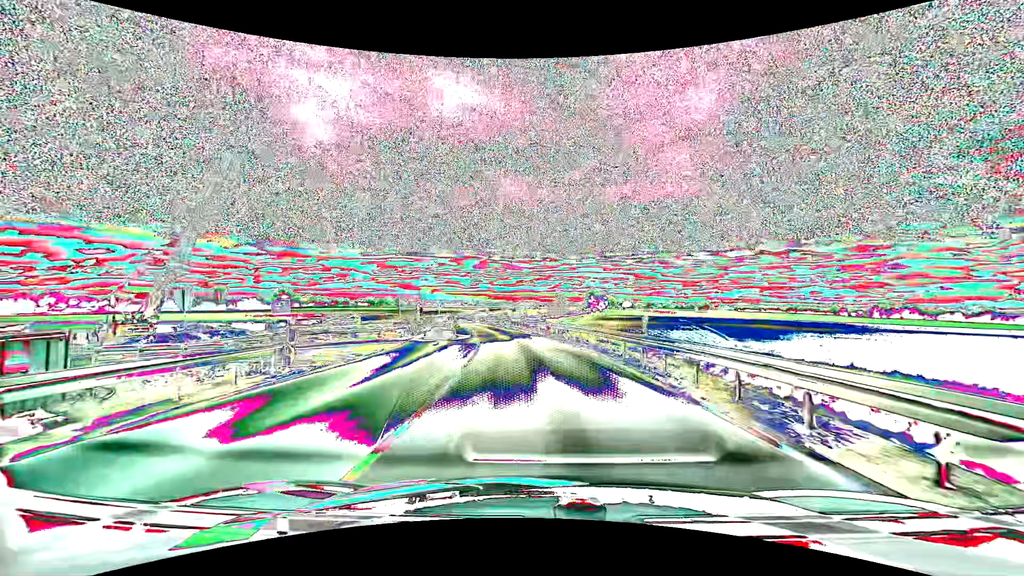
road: unclassified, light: Day
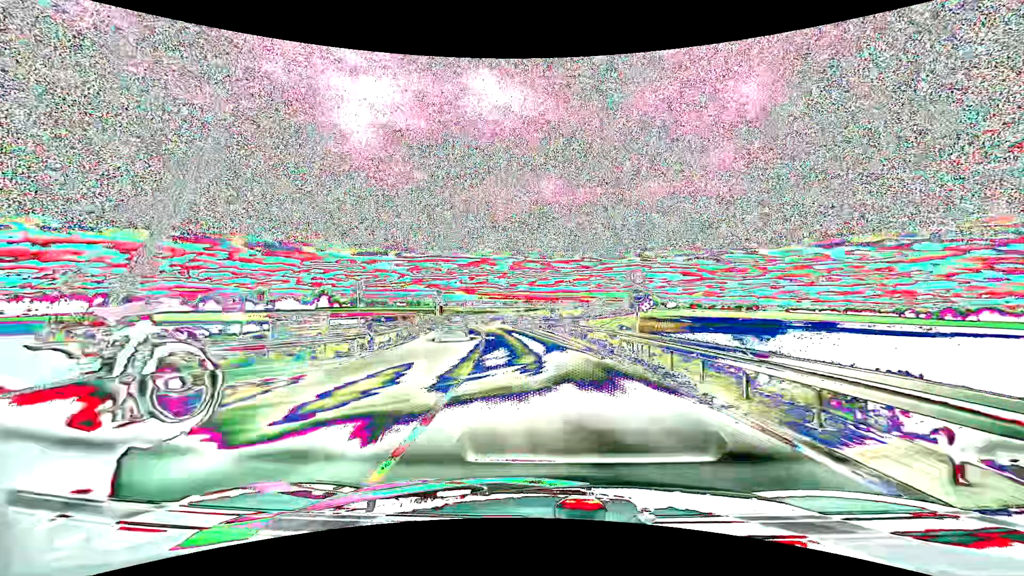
(-0.6, +15.7) m; -4°
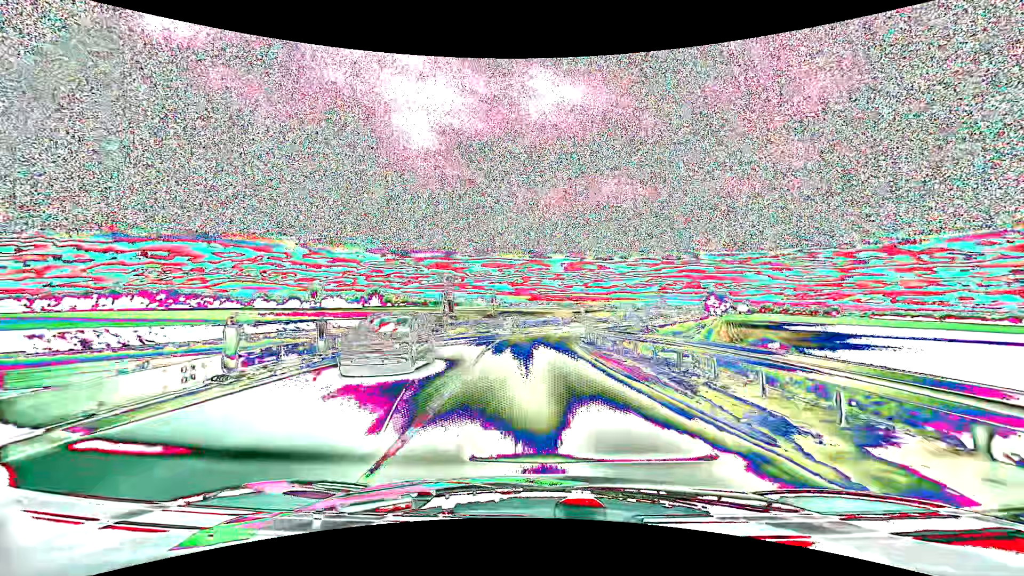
(-2.0, +31.6) m; -6°
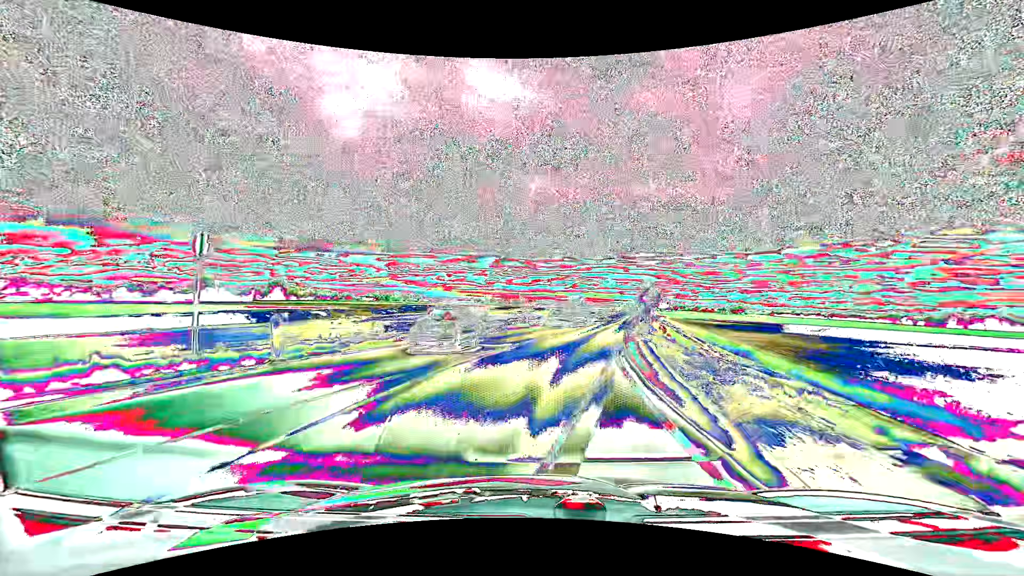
(+1.3, +39.4) m; +9°
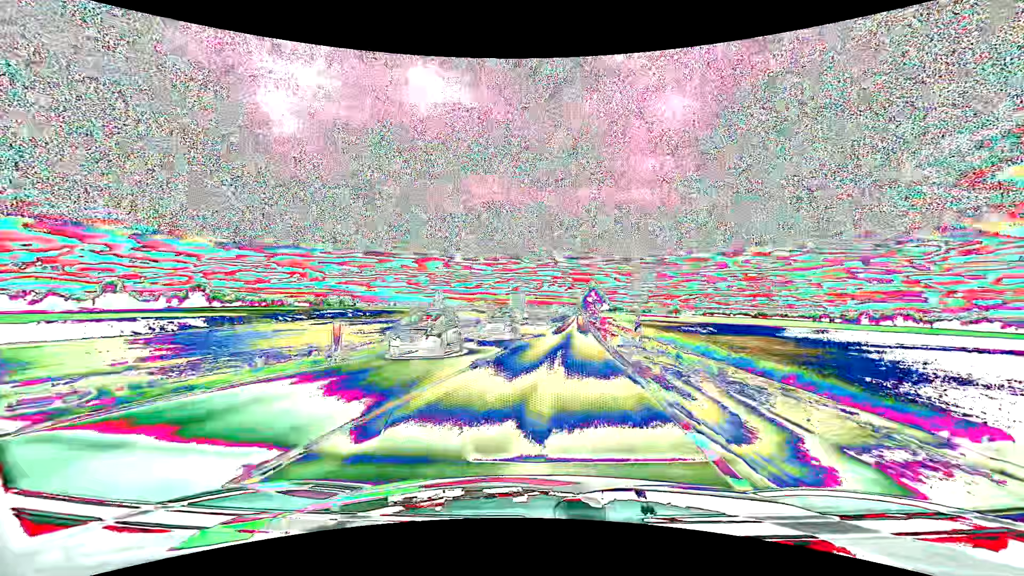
(+0.8, +15.7) m; +6°
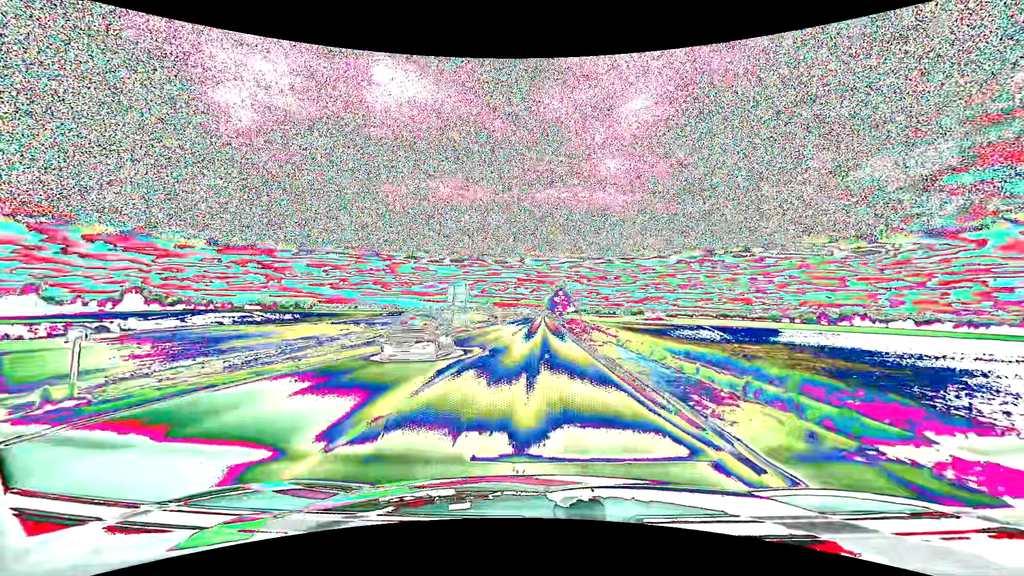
(+1.4, +23.8) m; +4°
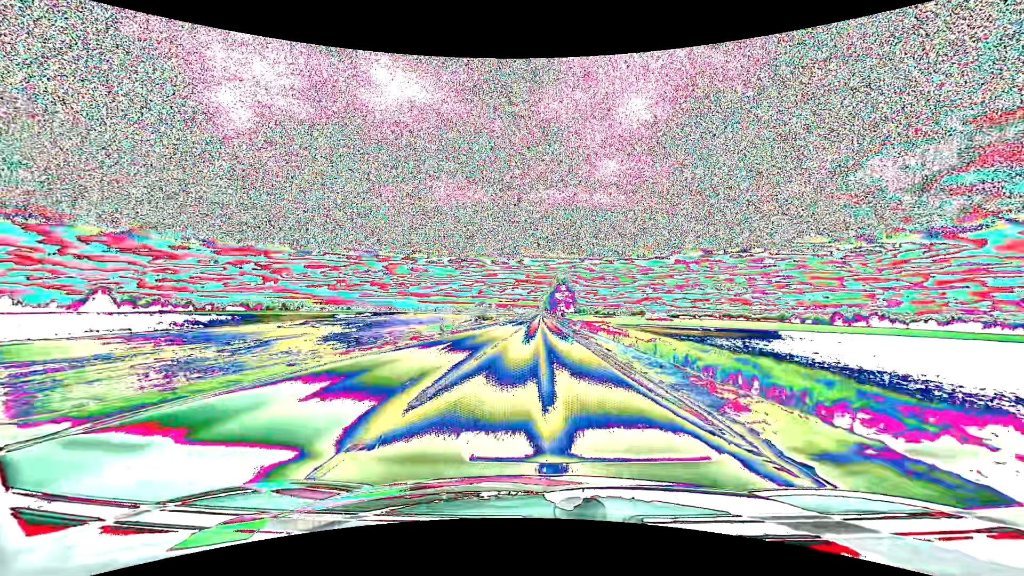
(+0.3, +43.3) m; +1°
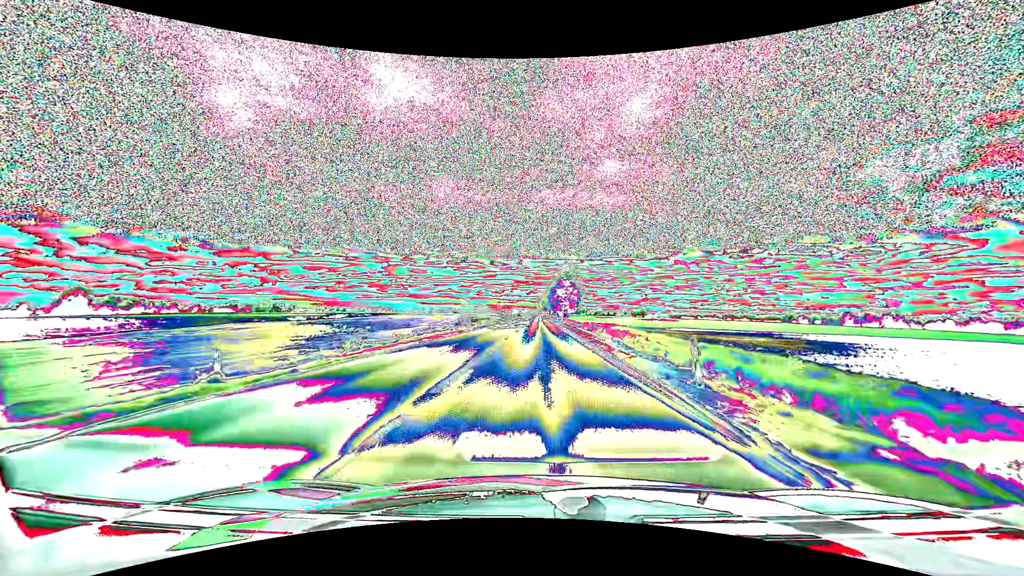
(0.0, +29.0) m; 0°
(0, +10) (0, +20) (0, +30) (0, +40) (0, +50) (0, +60) (0, +70) (0, +80) (0, +90) (0, +100) m
